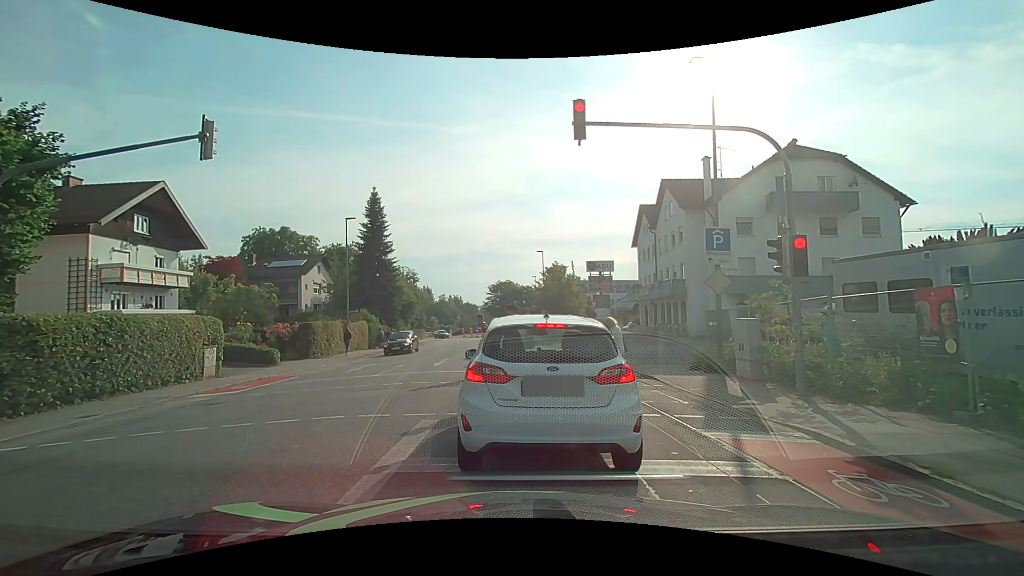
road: tertiary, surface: asphalt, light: Day
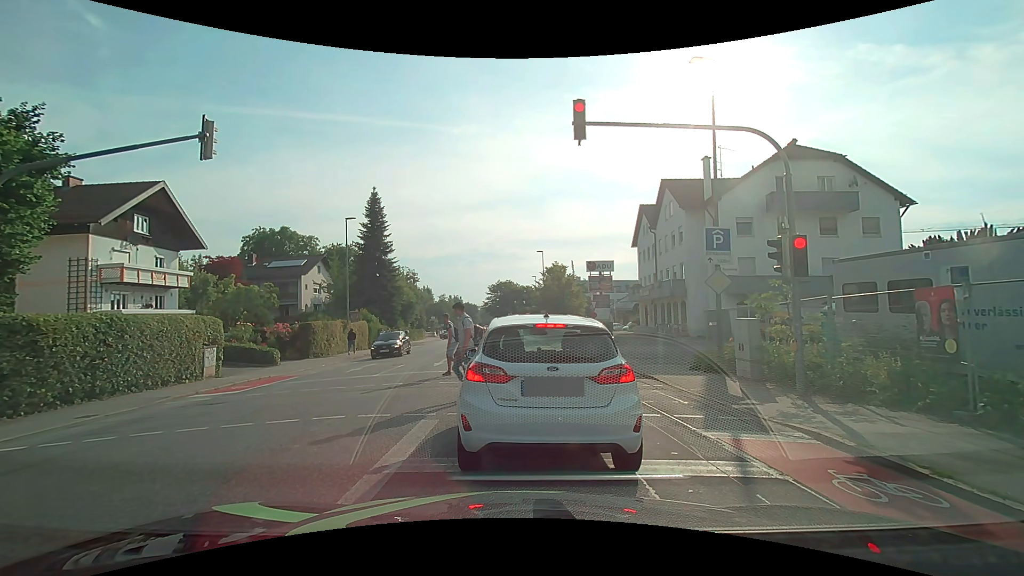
(0.0, 0.0) m; 0°
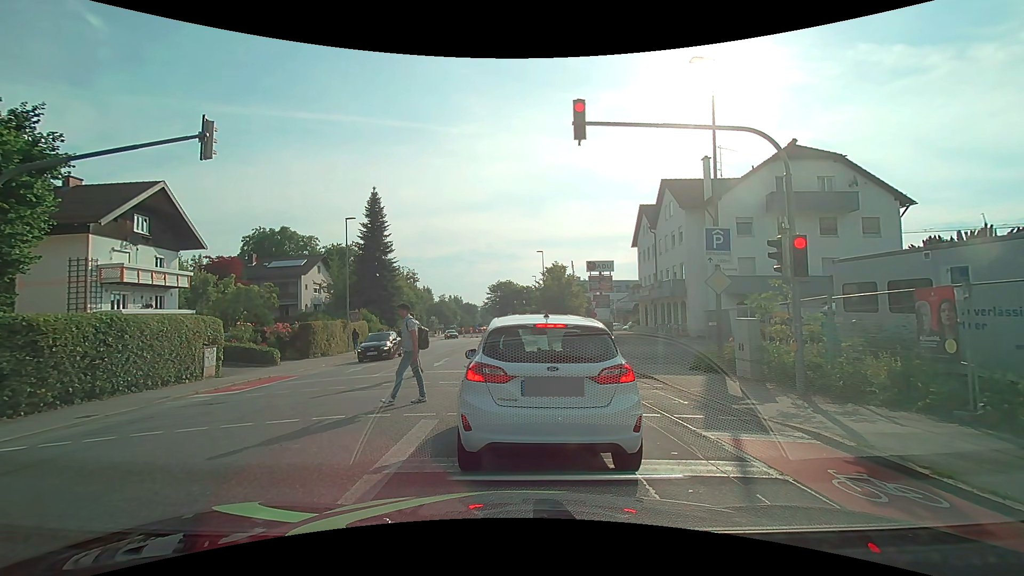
(0.0, 0.0) m; 0°
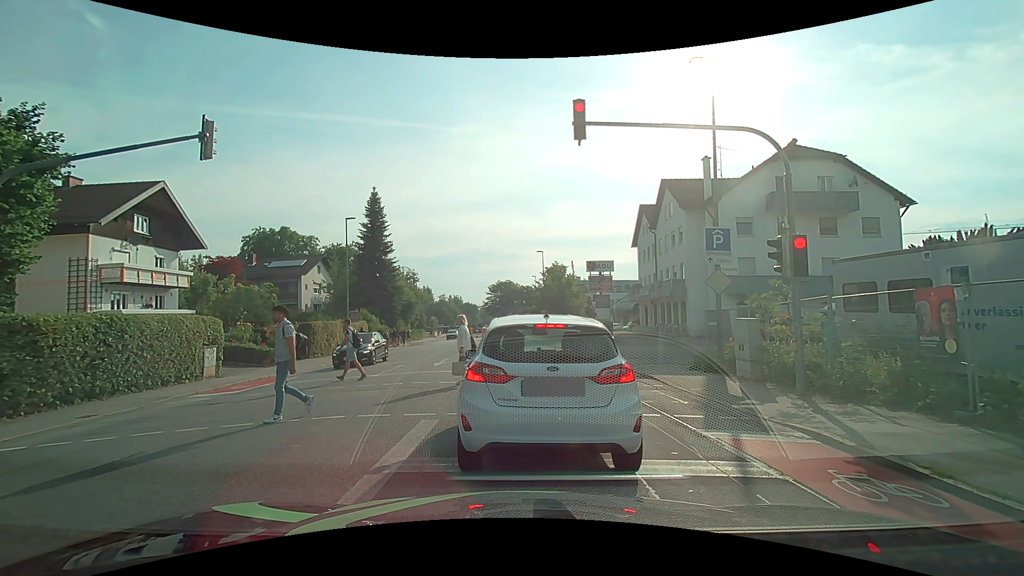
(0.0, 0.0) m; 0°
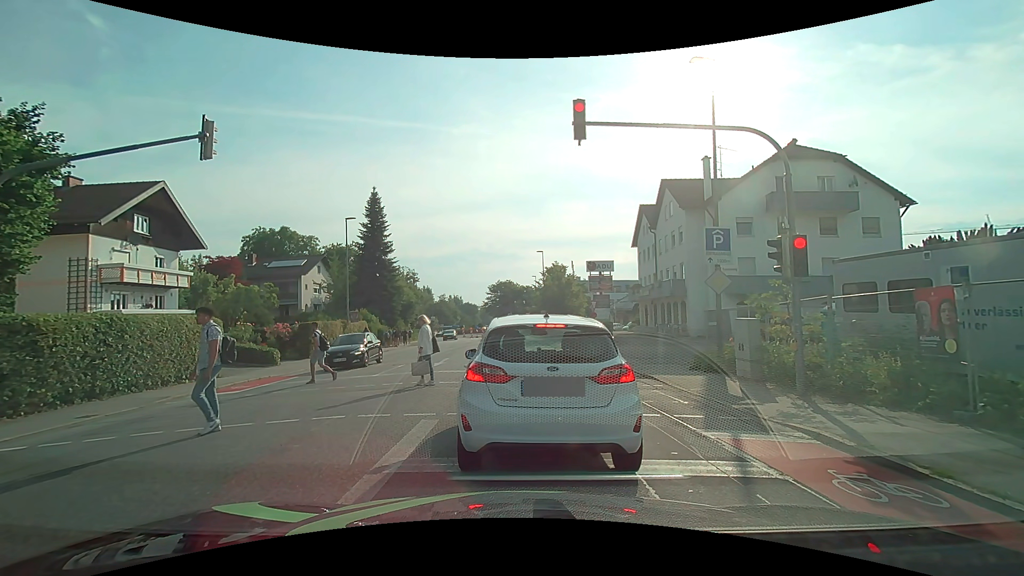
(0.0, 0.0) m; 0°
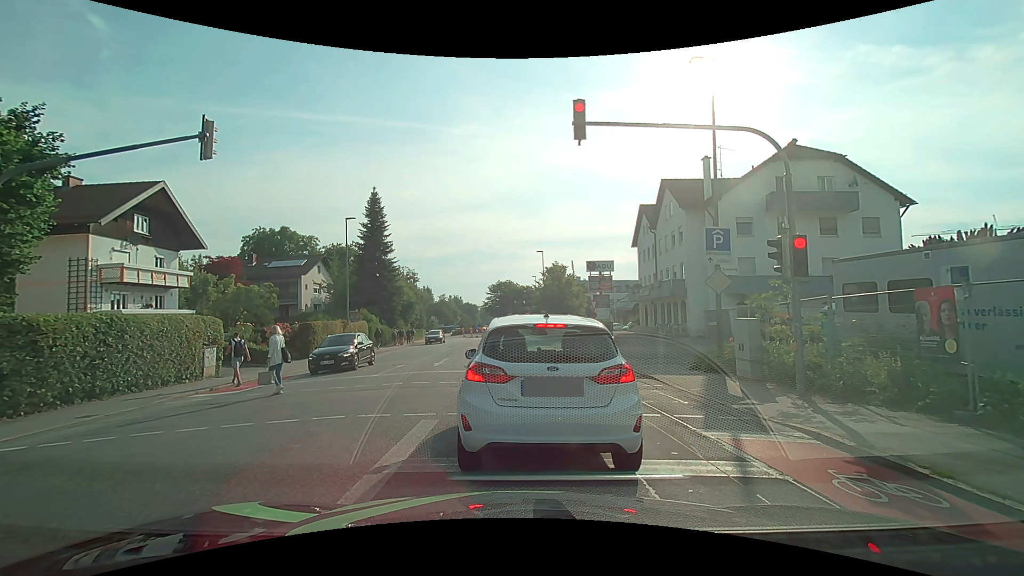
(0.0, 0.0) m; 0°
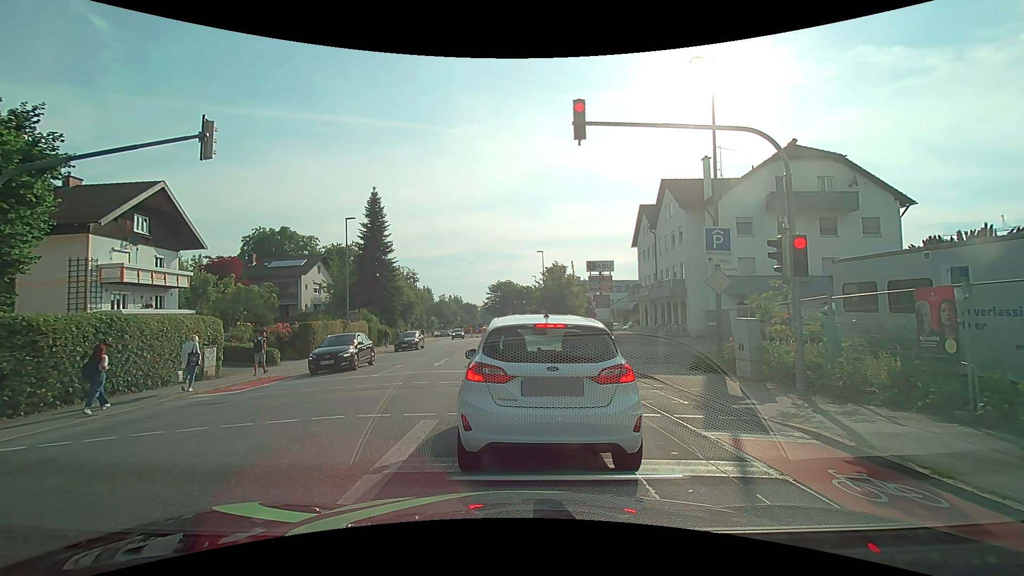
(0.0, 0.0) m; 0°
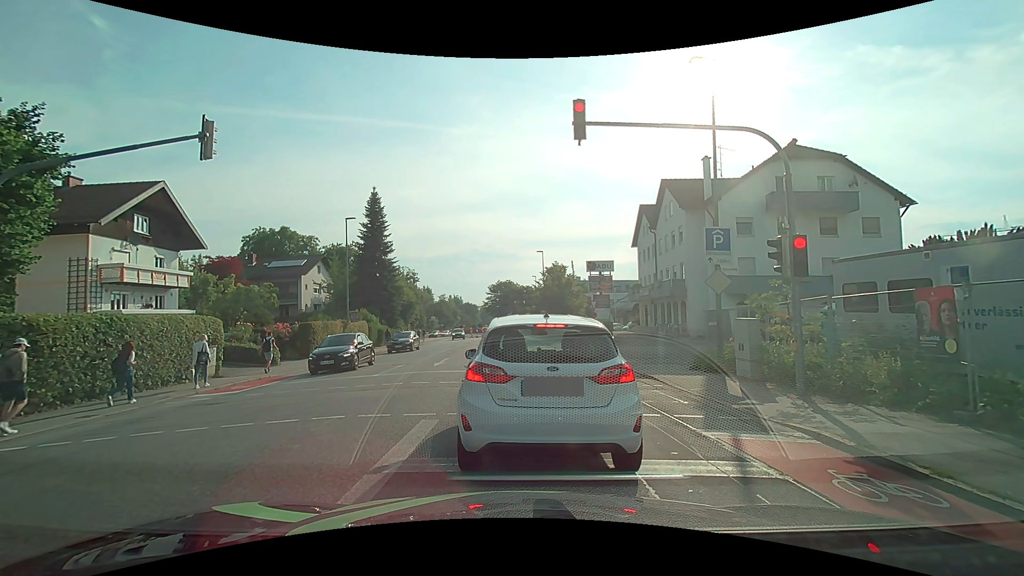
(0.0, 0.0) m; 0°
(0, +10) (0, +20) (0, +30) (-1, +40) (-2, +50) (-2, +60) (-3, +70) (-4, +80) (-3, +90) (-2, +100) m
